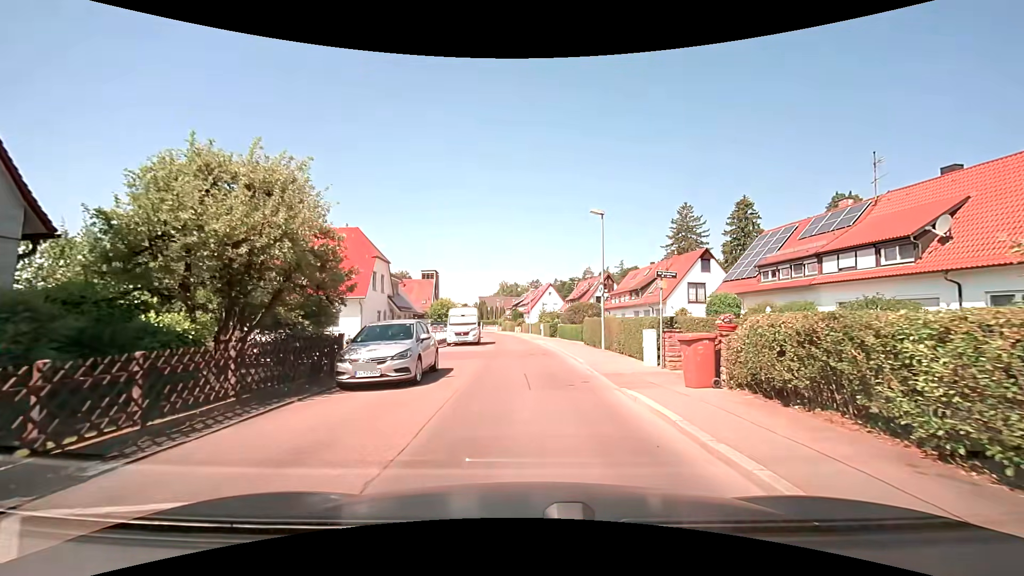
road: residential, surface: asphalt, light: Day
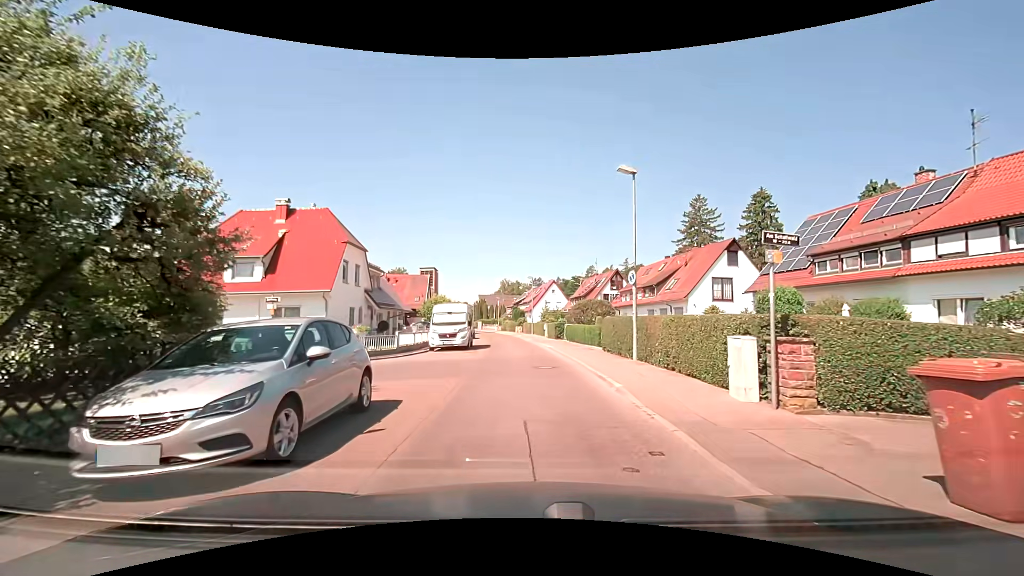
(0.0, +6.1) m; -1°
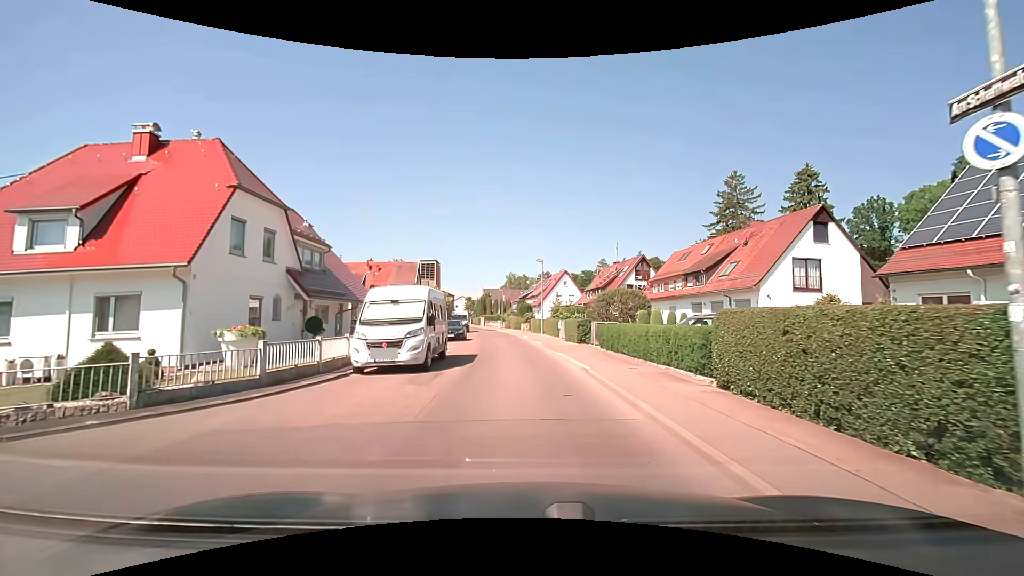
(0.0, +12.0) m; -1°
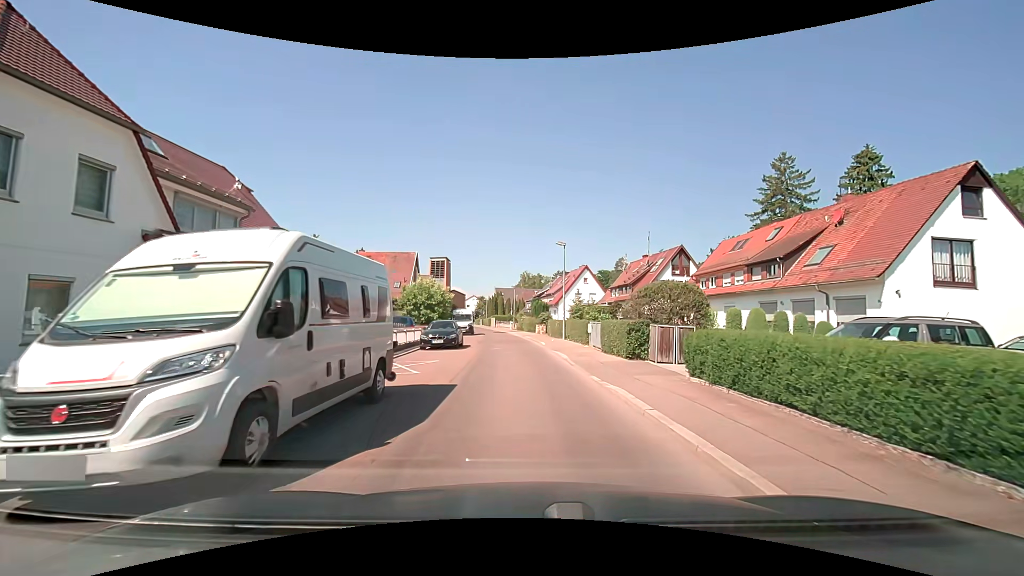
(-0.2, +9.4) m; -3°
